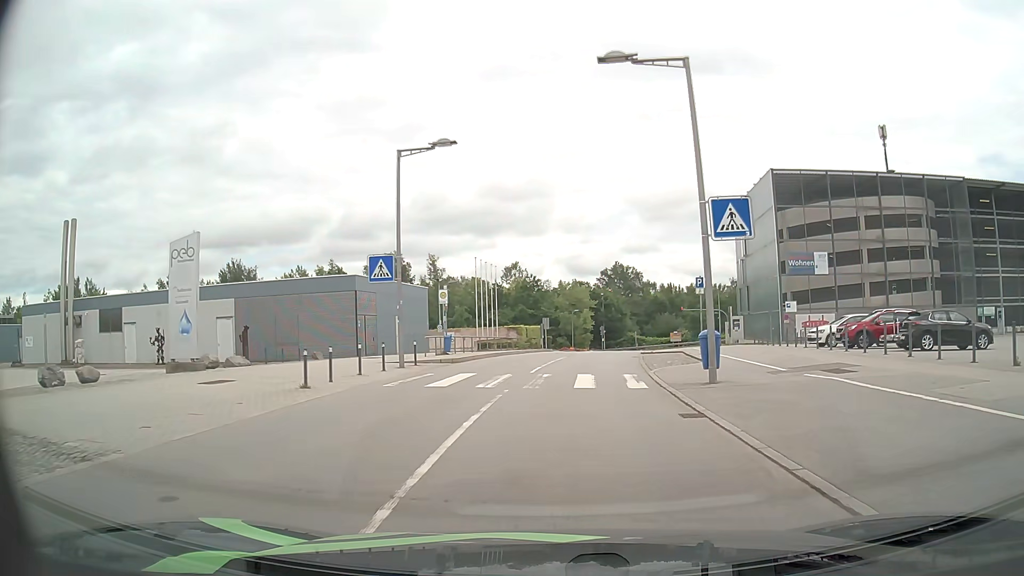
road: residential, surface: asphalt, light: Day
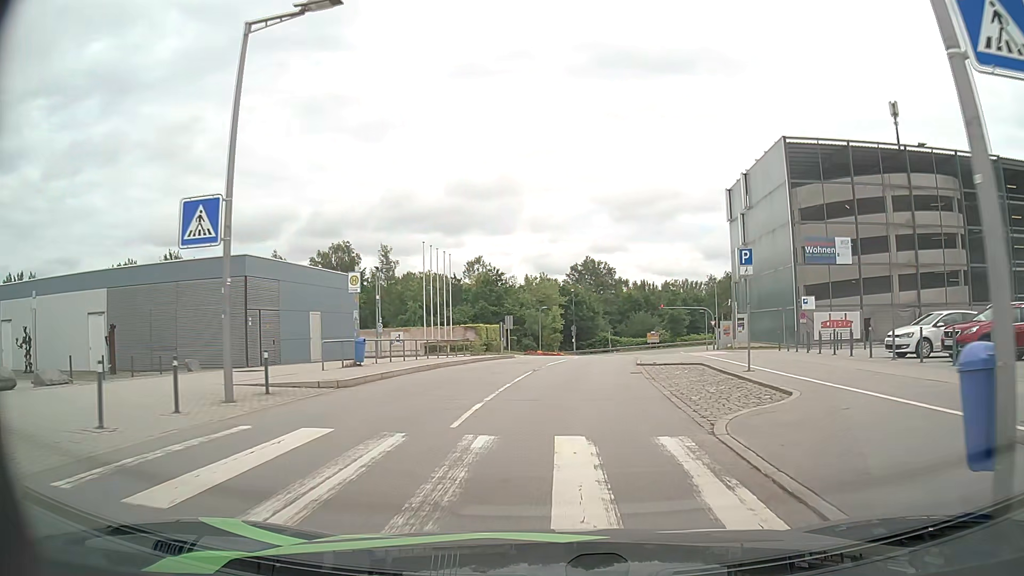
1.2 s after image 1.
(+0.3, +10.2) m; +3°
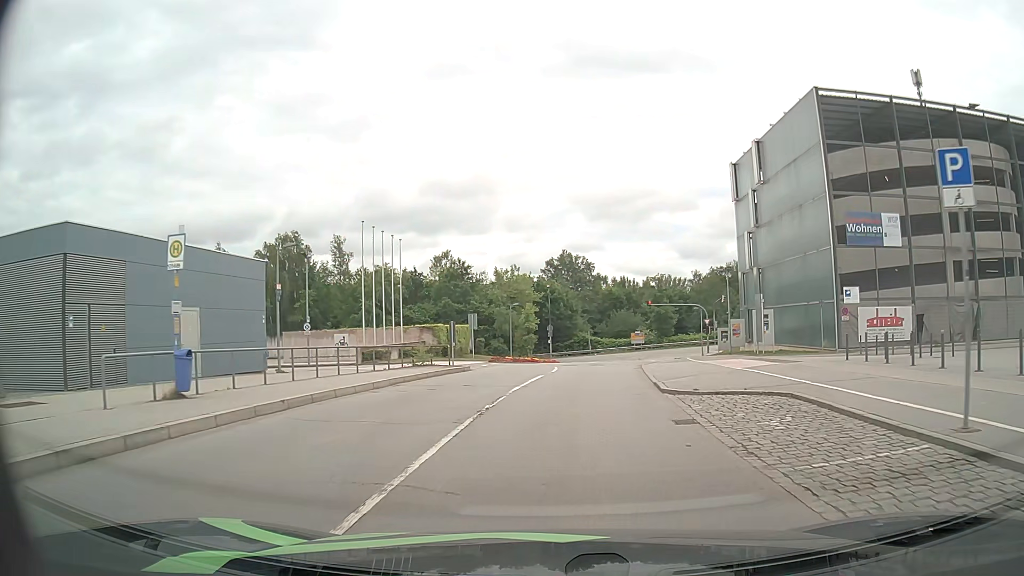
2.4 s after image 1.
(+0.2, +10.2) m; +2°
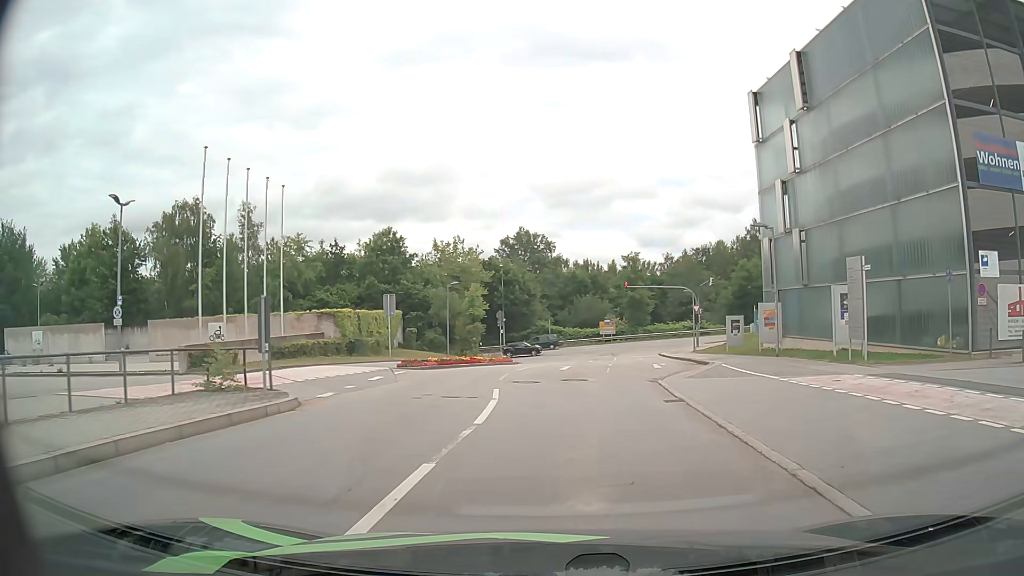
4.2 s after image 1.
(+0.4, +15.2) m; +3°
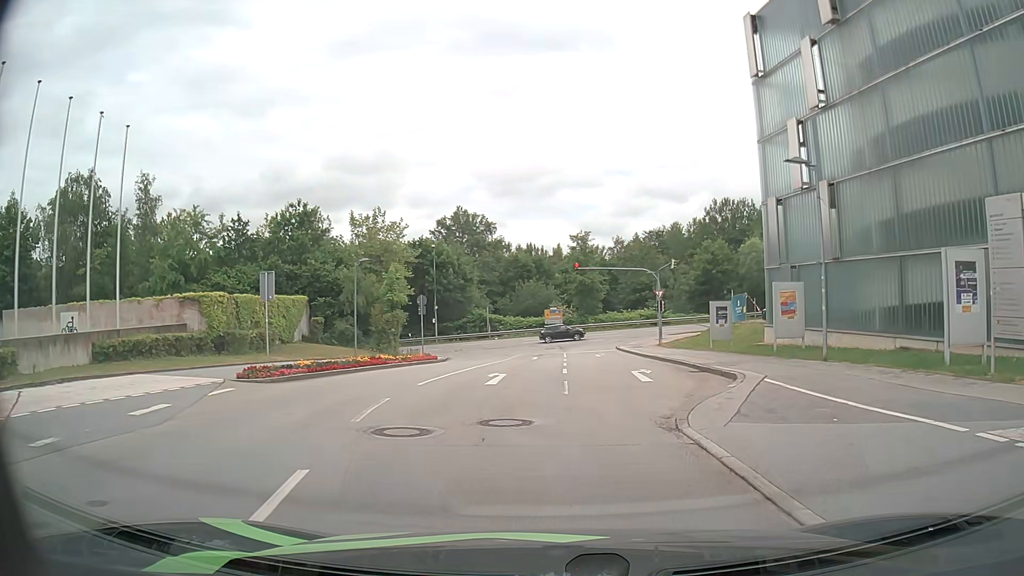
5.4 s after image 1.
(+0.4, +9.6) m; +5°
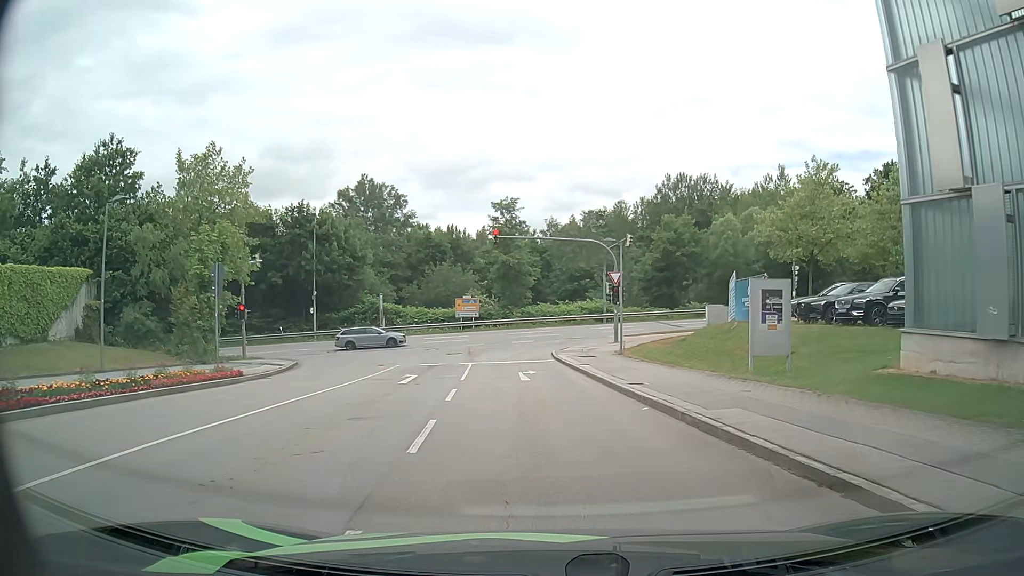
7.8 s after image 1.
(+1.1, +16.9) m; +6°
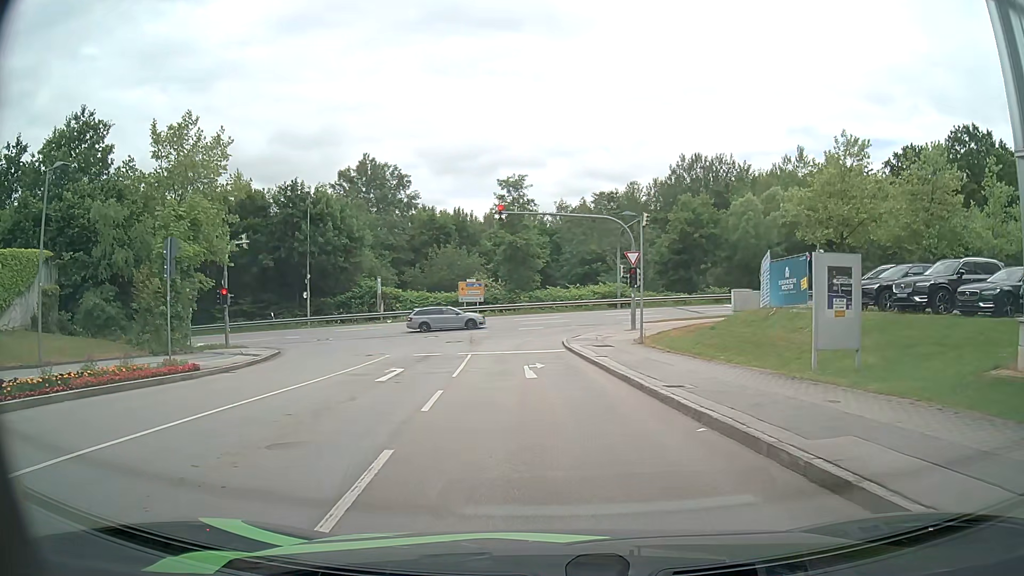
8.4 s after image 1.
(0.0, +3.5) m; -1°
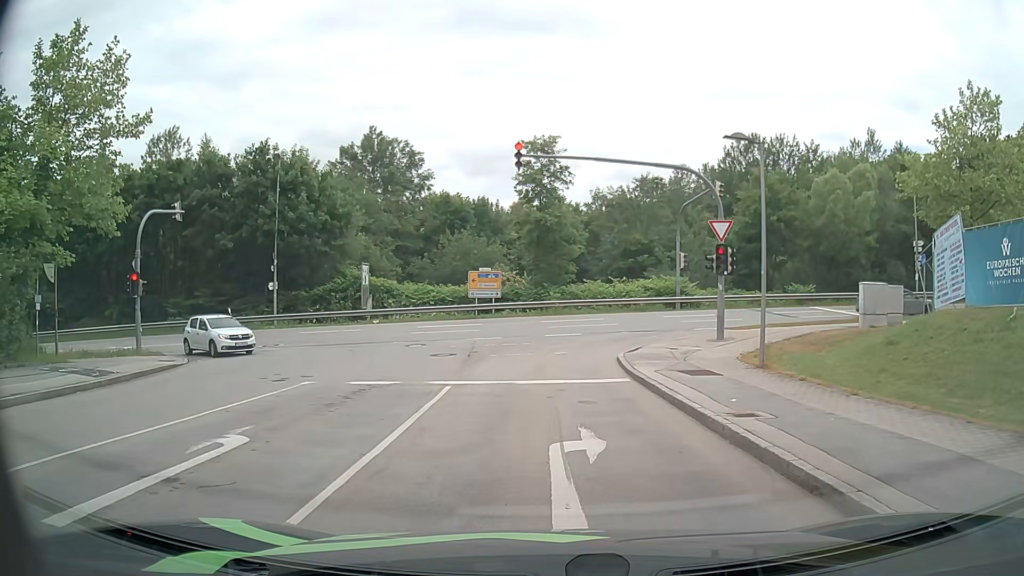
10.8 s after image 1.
(-0.5, +11.8) m; -3°
